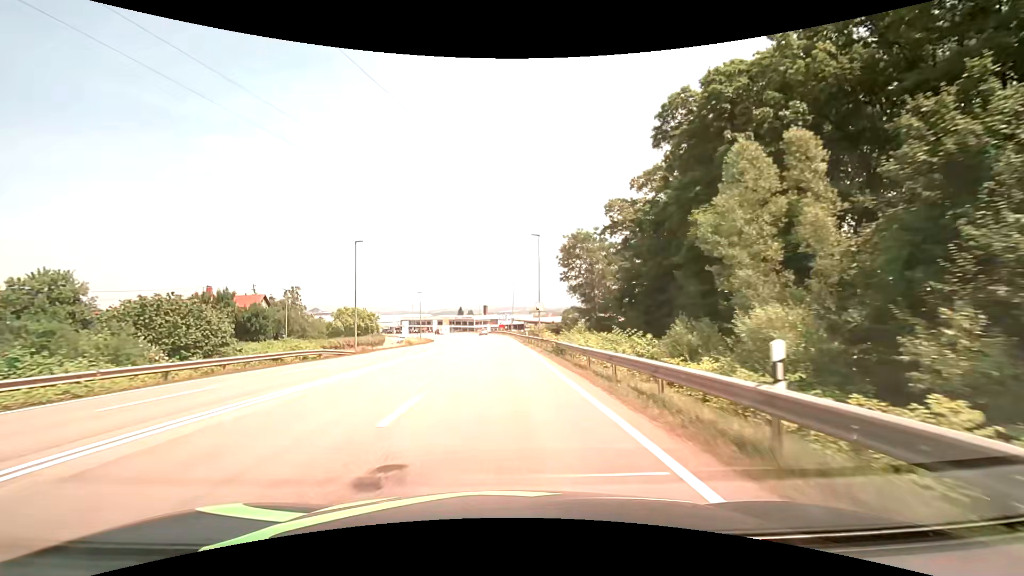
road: secondary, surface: asphalt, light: Day
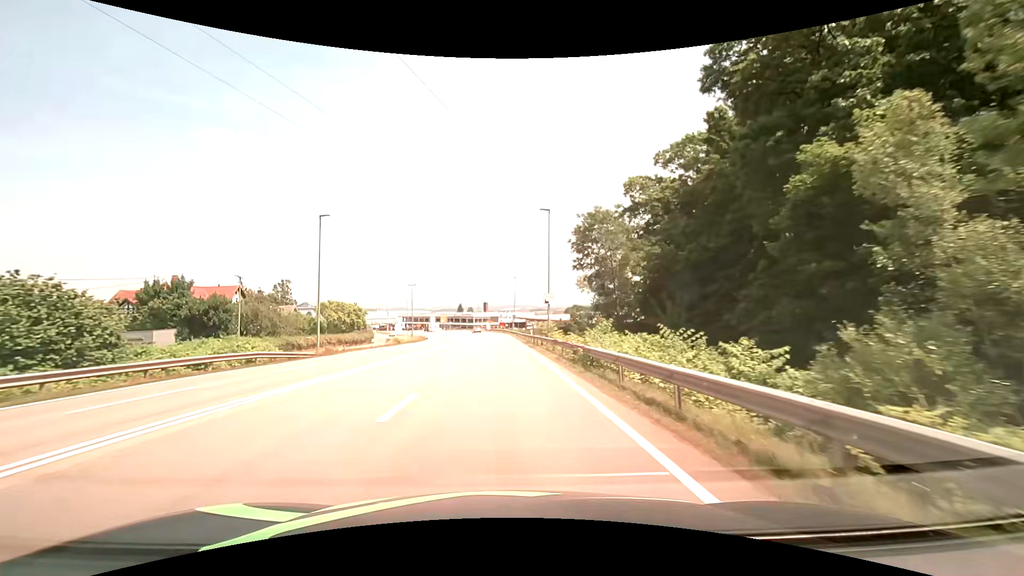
(0.0, +9.1) m; 0°
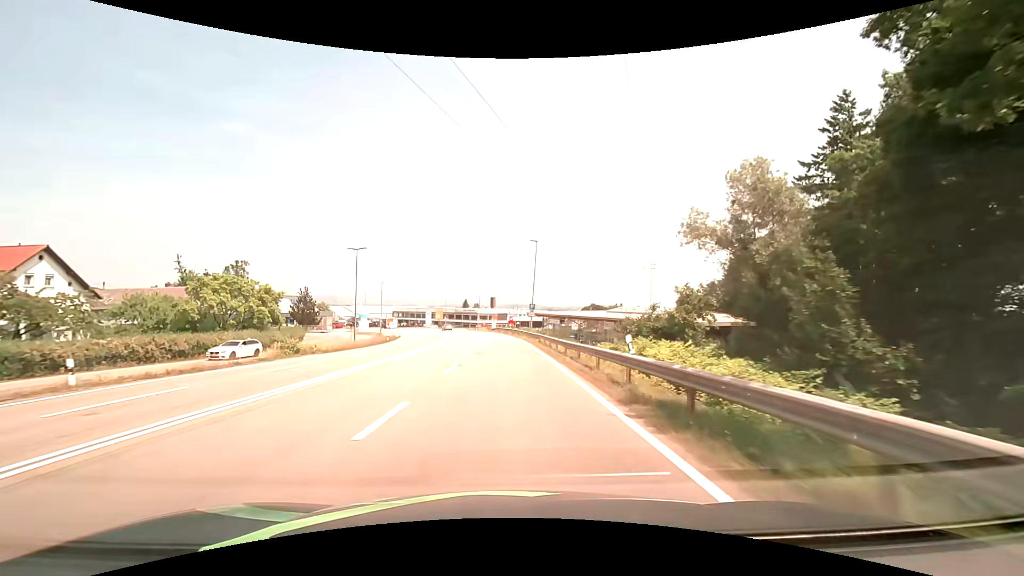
(-0.2, +36.7) m; -1°
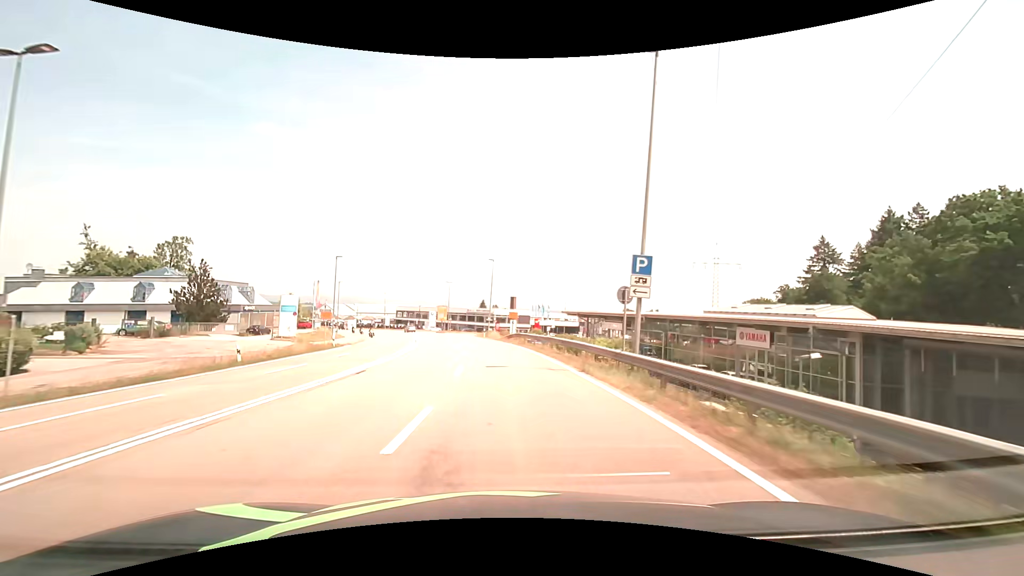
(-0.6, +36.6) m; -2°
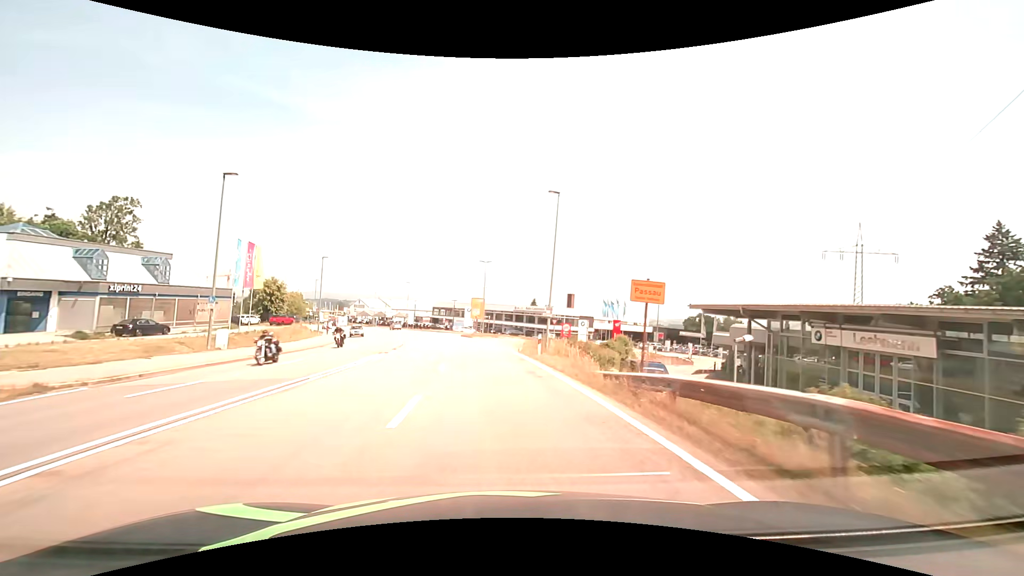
(-1.7, +34.2) m; -6°
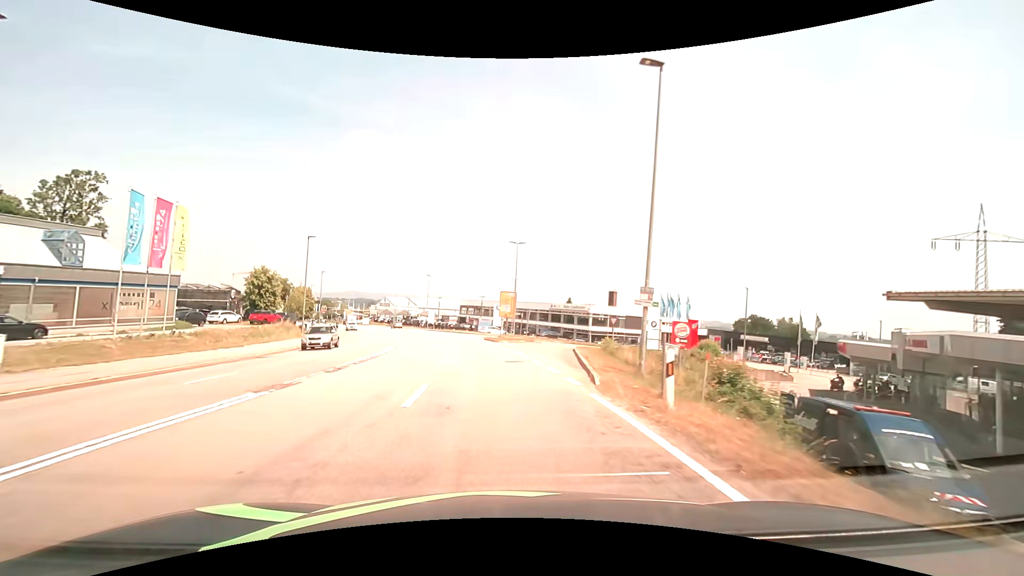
(-0.5, +16.0) m; -4°
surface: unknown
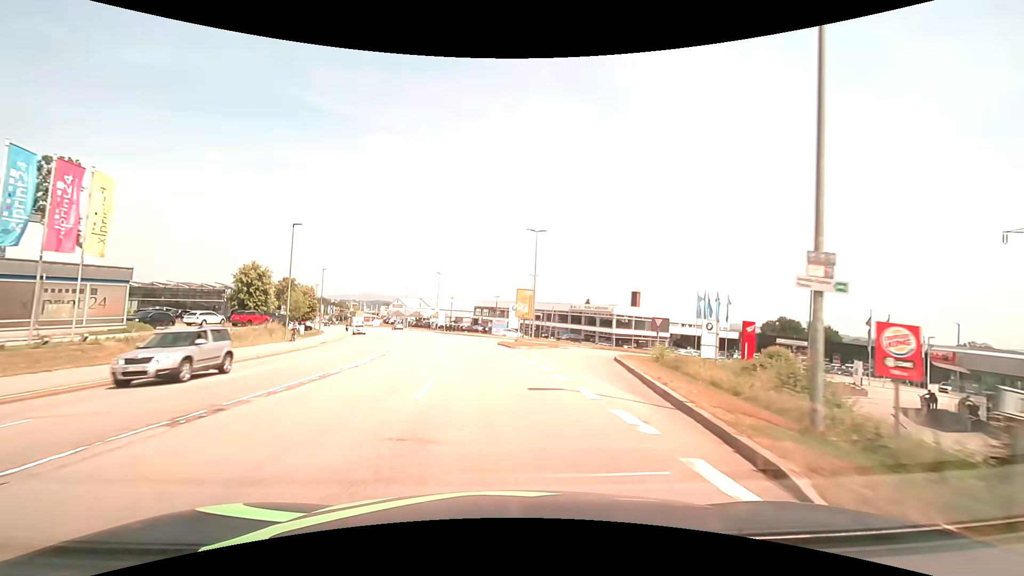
(-0.1, +7.9) m; -2°
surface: asphalt
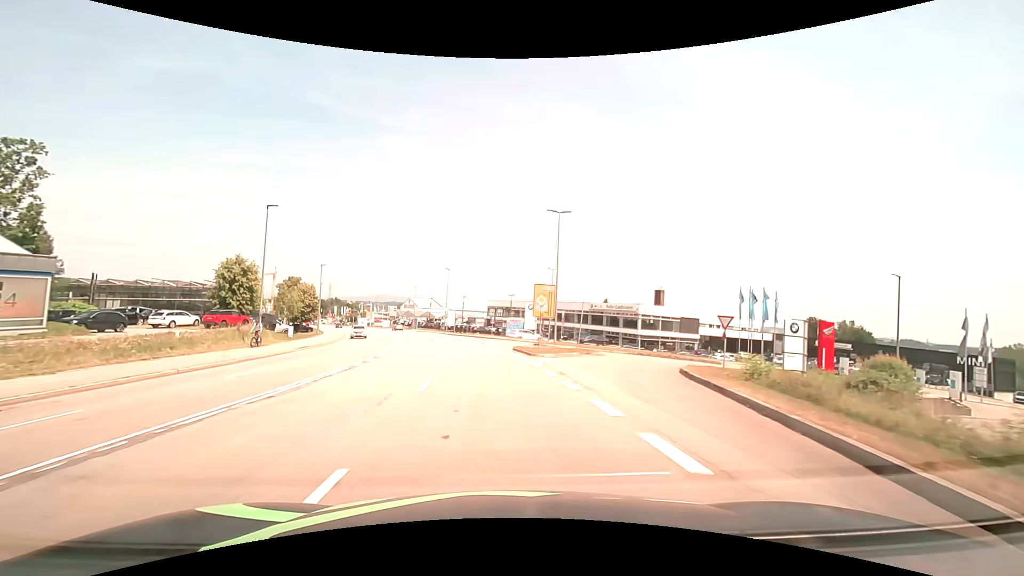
(-0.1, +7.8) m; -2°
(0, +10) (-1, +20) (-2, +30) (-3, +40) (-5, +50) (-7, +59) (-10, +69) (-13, +79) (-16, +88) (-19, +98) m
